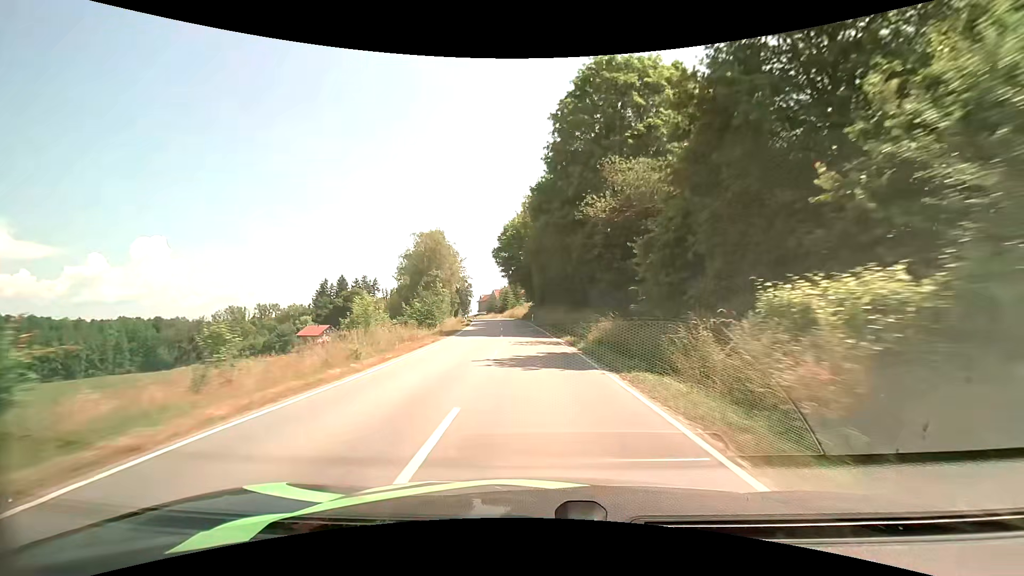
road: secondary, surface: asphalt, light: Day
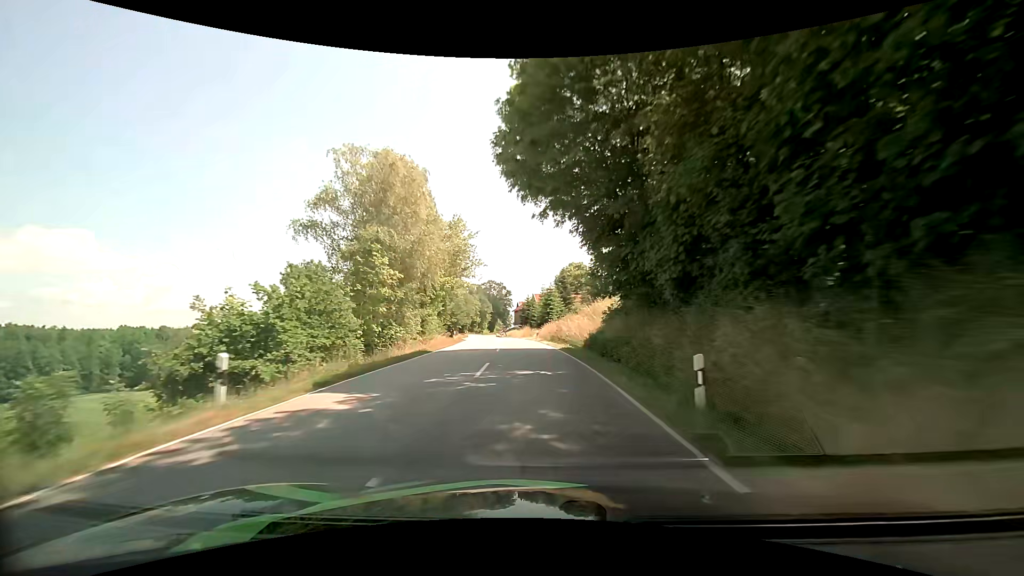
(-2.1, +47.6) m; -5°
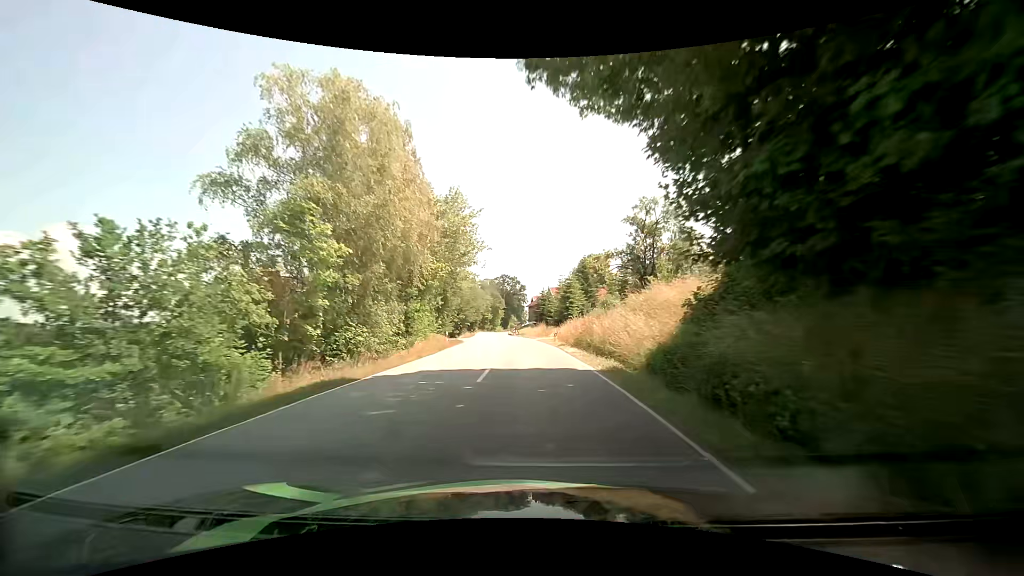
(-0.2, +11.5) m; -2°
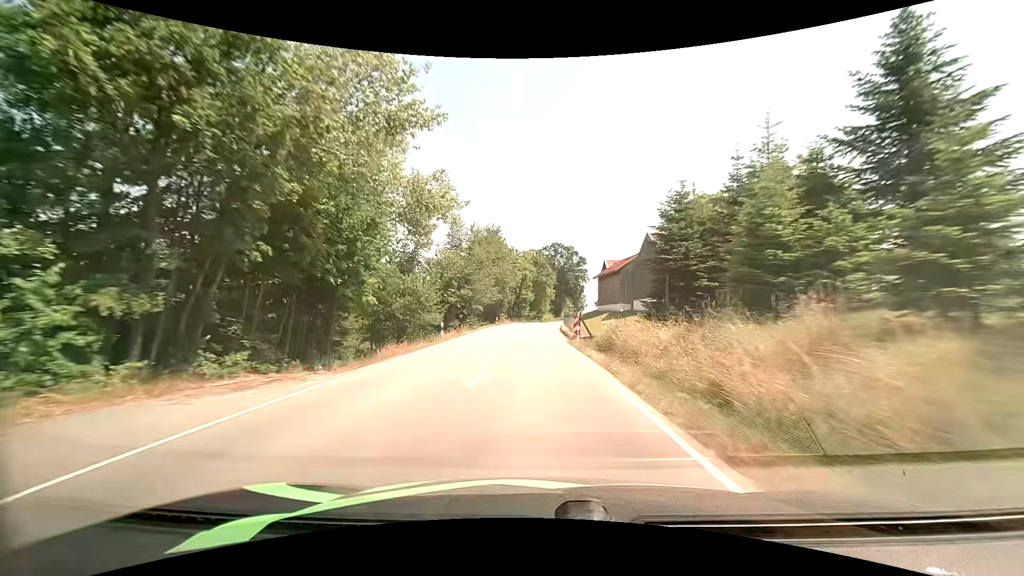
(-3.2, +57.6) m; -6°
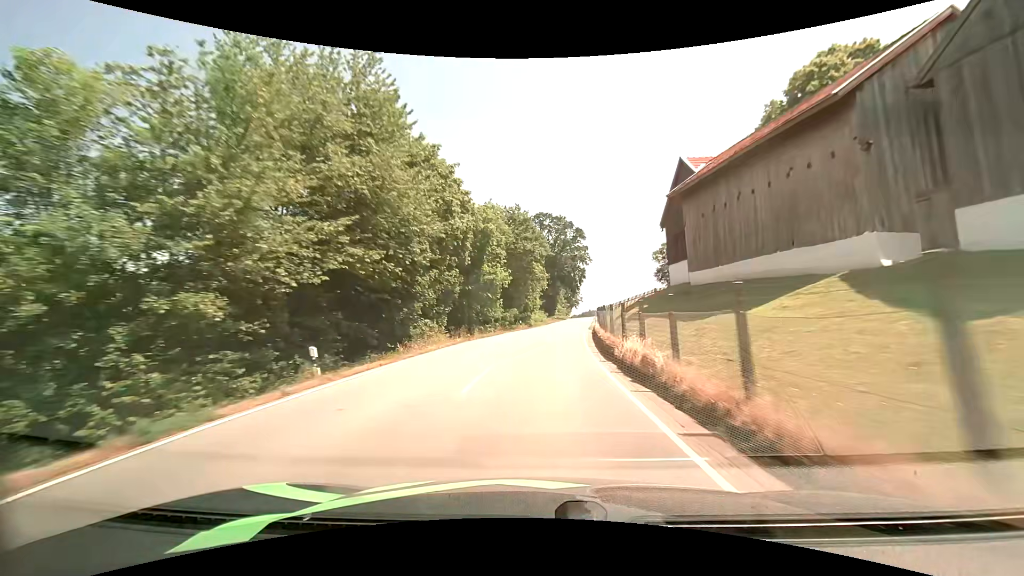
(+0.2, +45.4) m; +2°
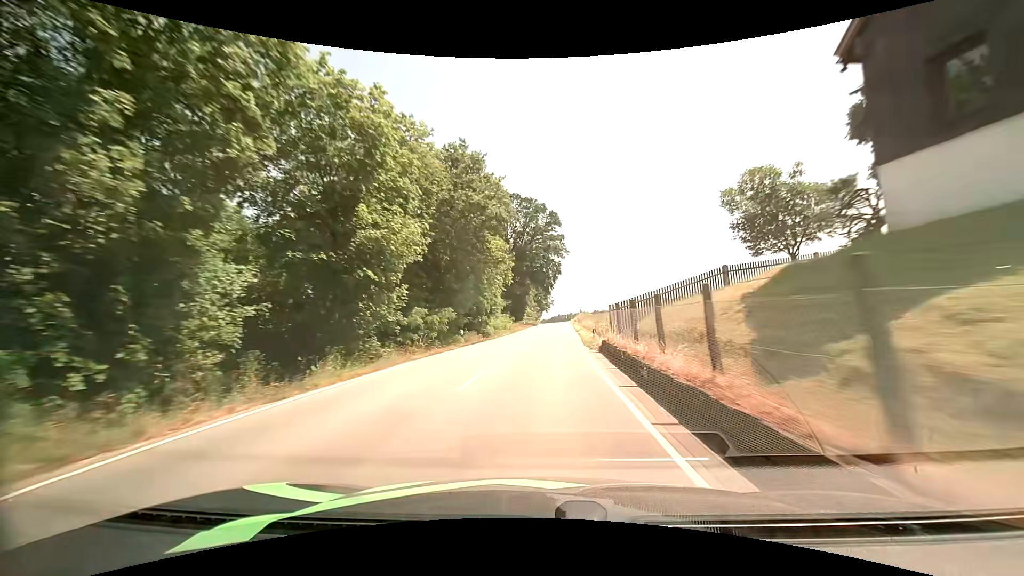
(+0.7, +21.9) m; +4°
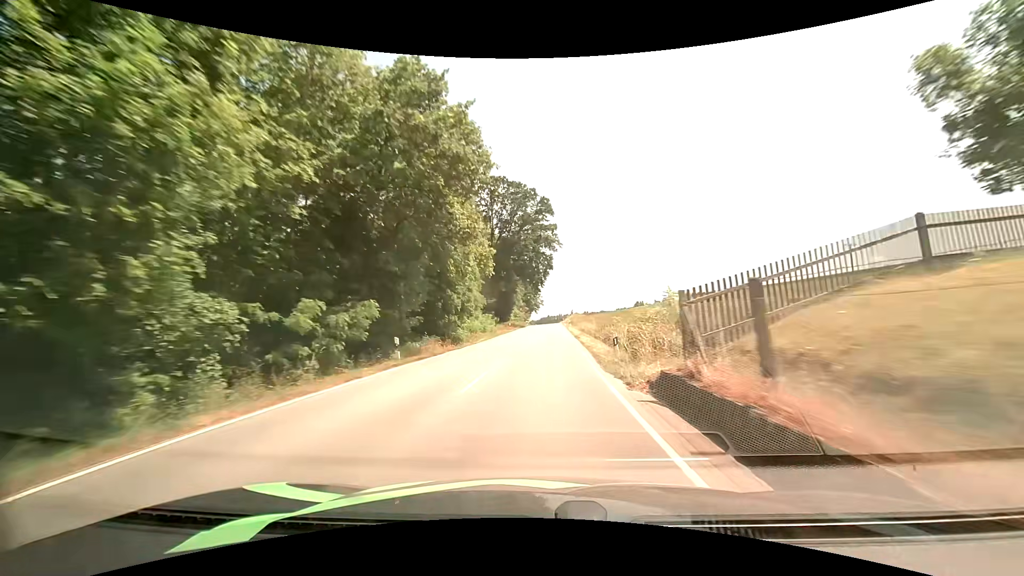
(+0.1, +11.2) m; 0°
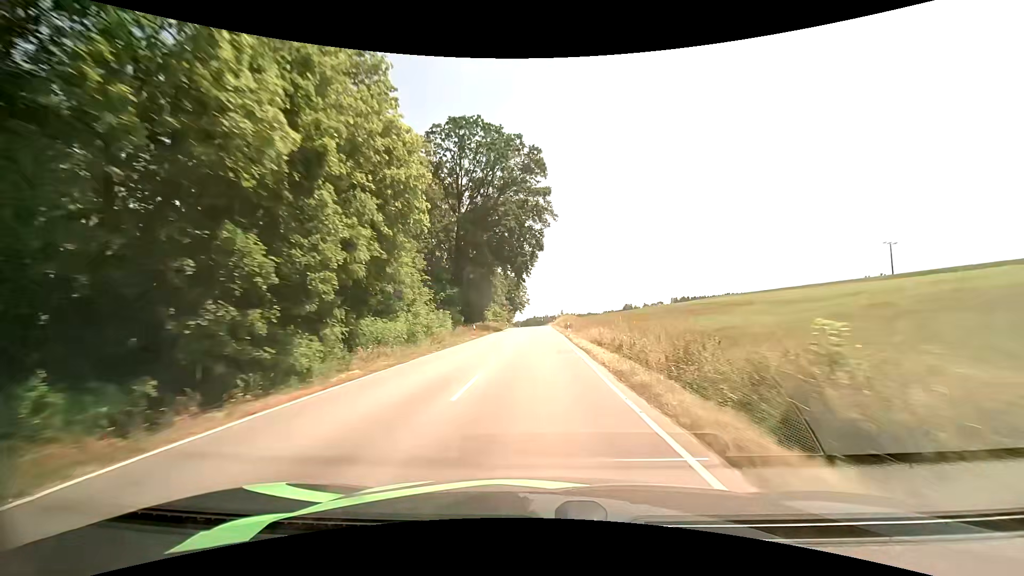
(+0.6, +23.3) m; +2°
(0, +10) (0, +20) (0, +30) (0, +40) (0, +50) (0, +60) (0, +70) (0, +80) (-1, +90) (-1, +100) m
